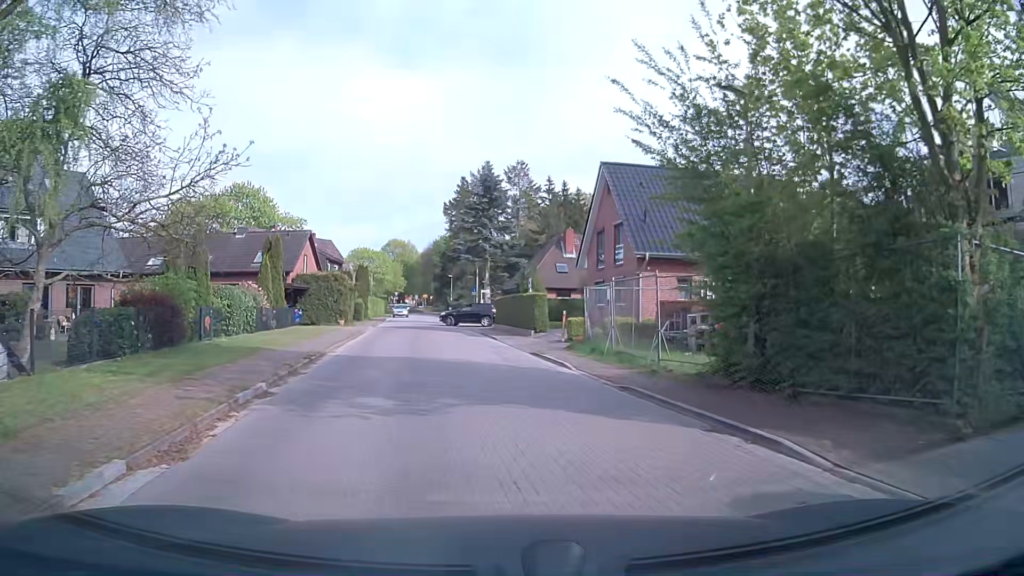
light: Day
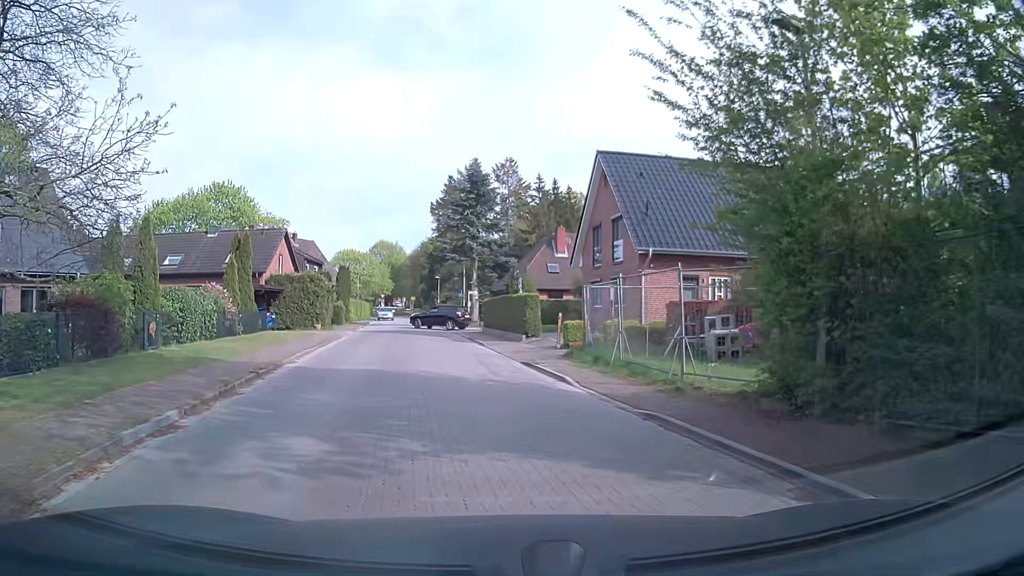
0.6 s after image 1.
(0.0, +2.9) m; +1°
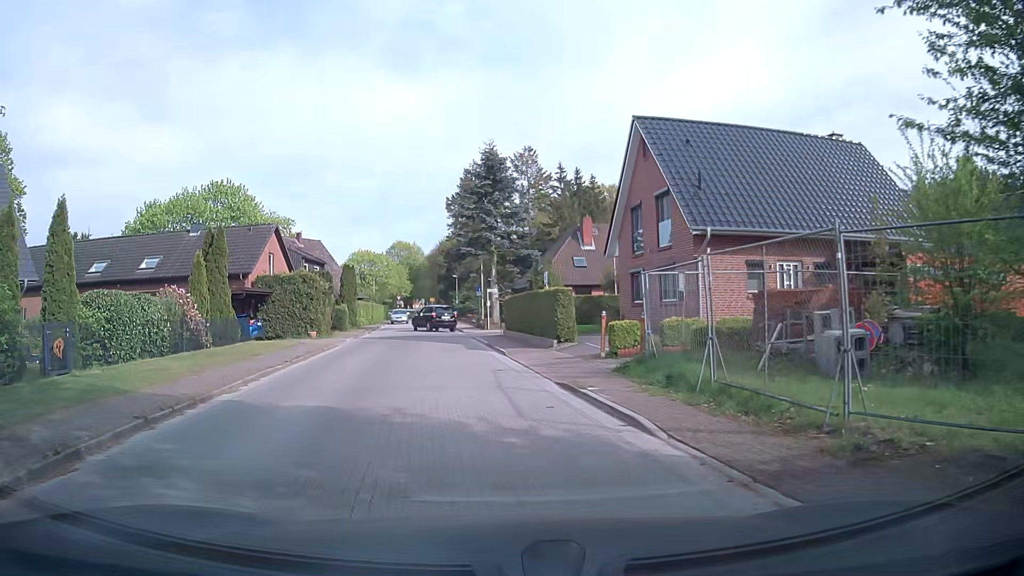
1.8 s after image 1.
(-0.1, +5.4) m; -2°
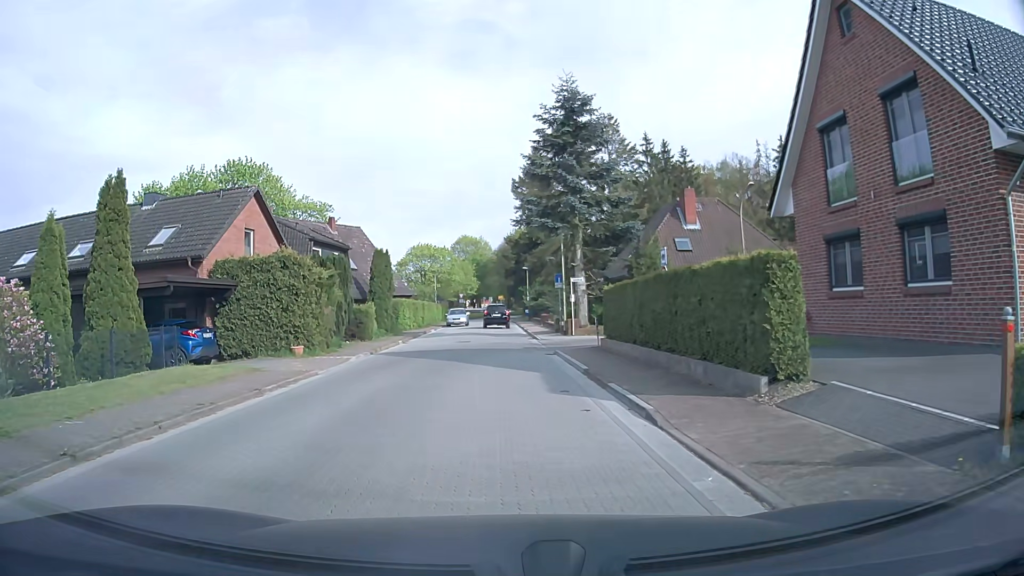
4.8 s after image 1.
(-0.8, +12.6) m; -6°
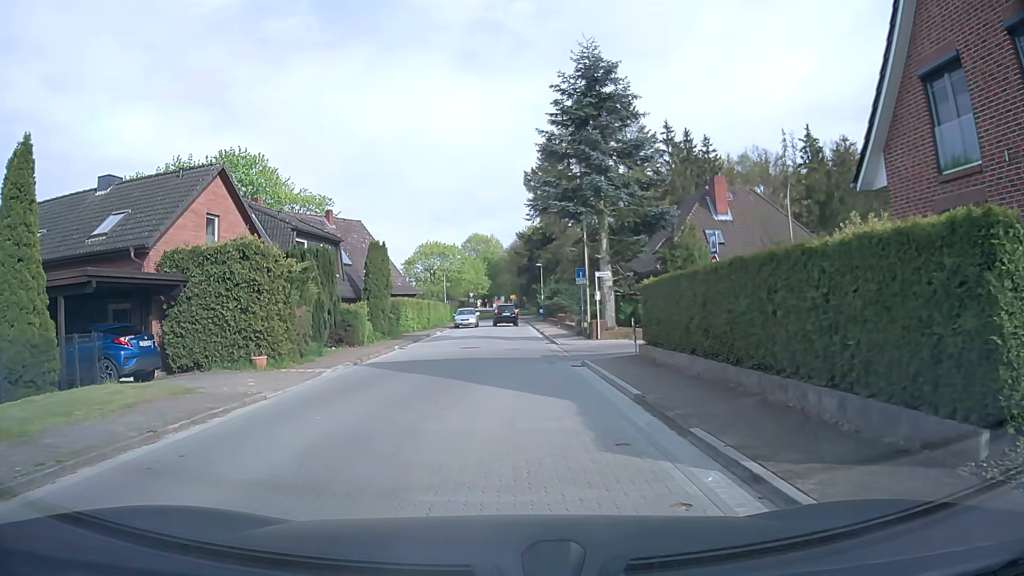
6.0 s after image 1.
(-0.1, +4.4) m; -1°
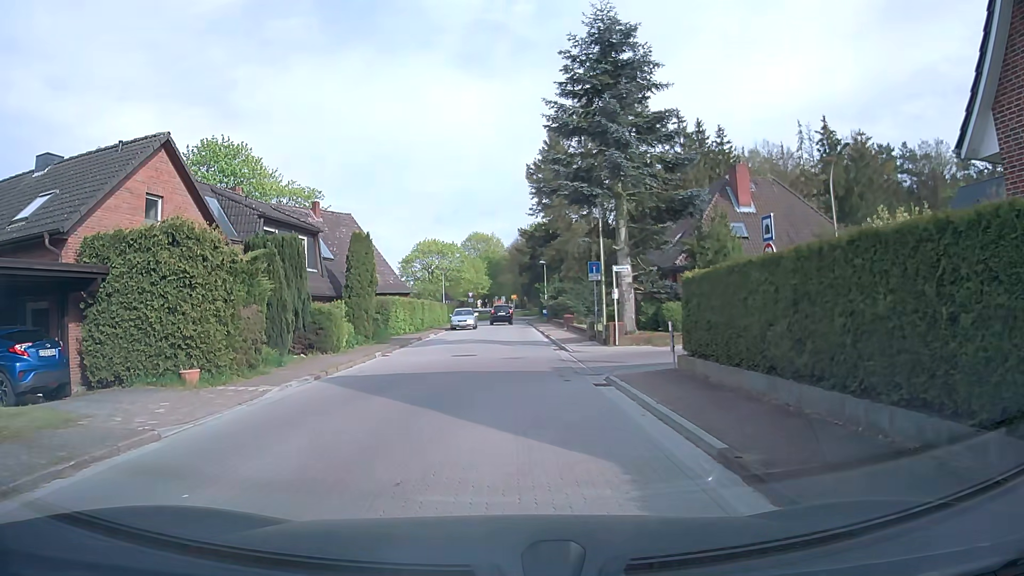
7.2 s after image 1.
(0.0, +4.0) m; 0°
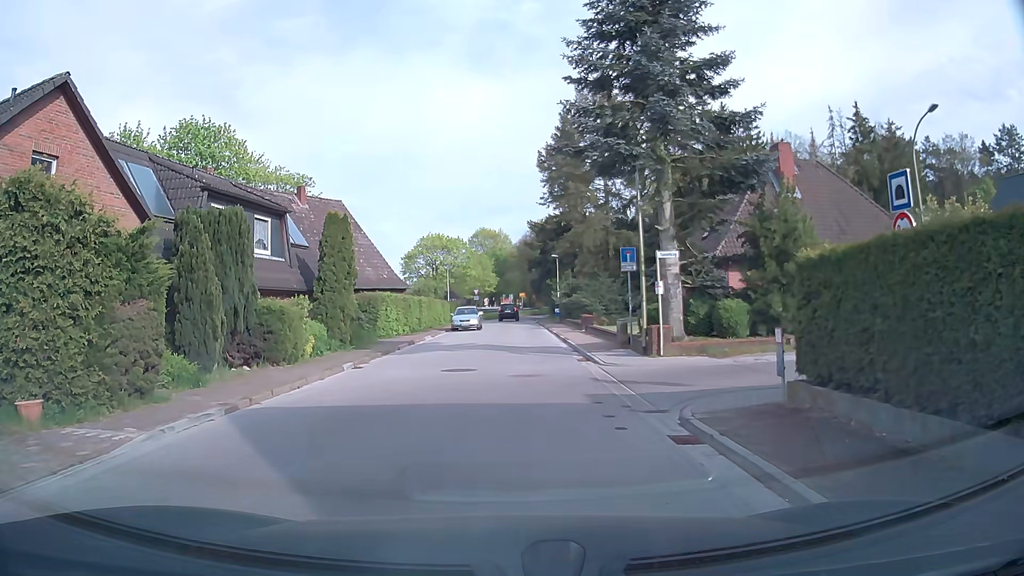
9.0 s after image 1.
(0.0, +5.3) m; 0°
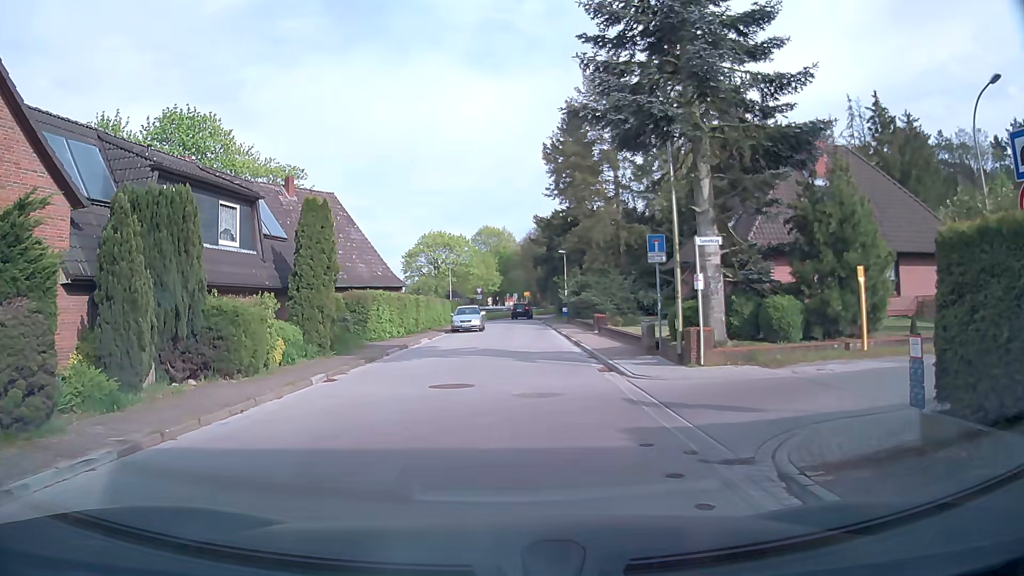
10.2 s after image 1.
(0.0, +3.1) m; 0°
